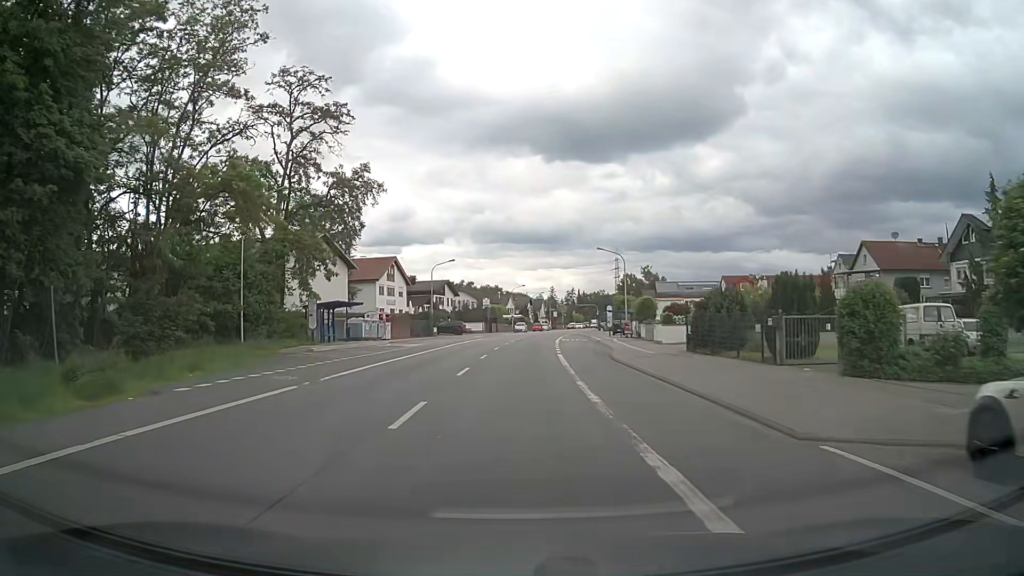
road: primary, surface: asphalt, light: Day
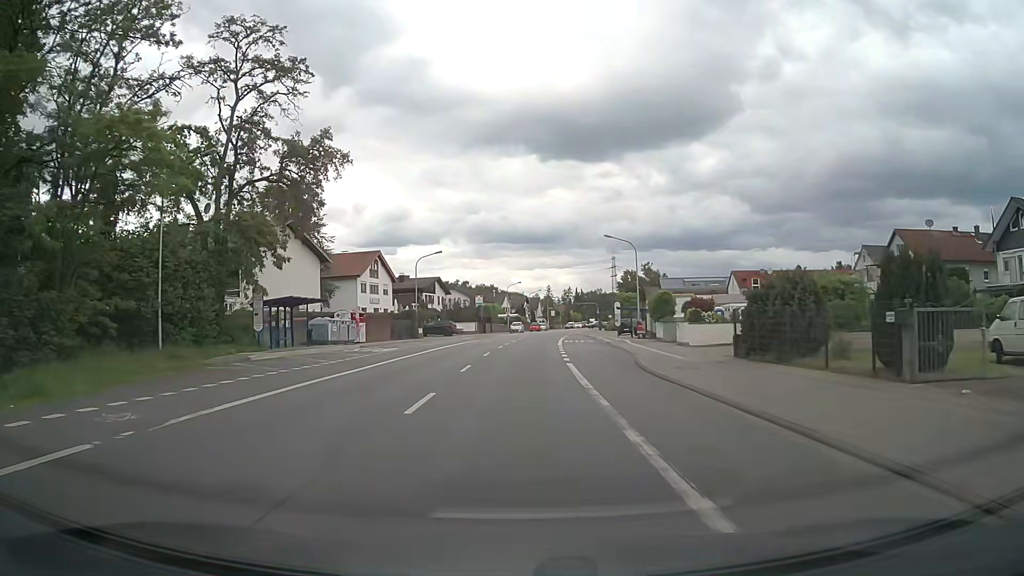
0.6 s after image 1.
(0.0, +7.8) m; 0°
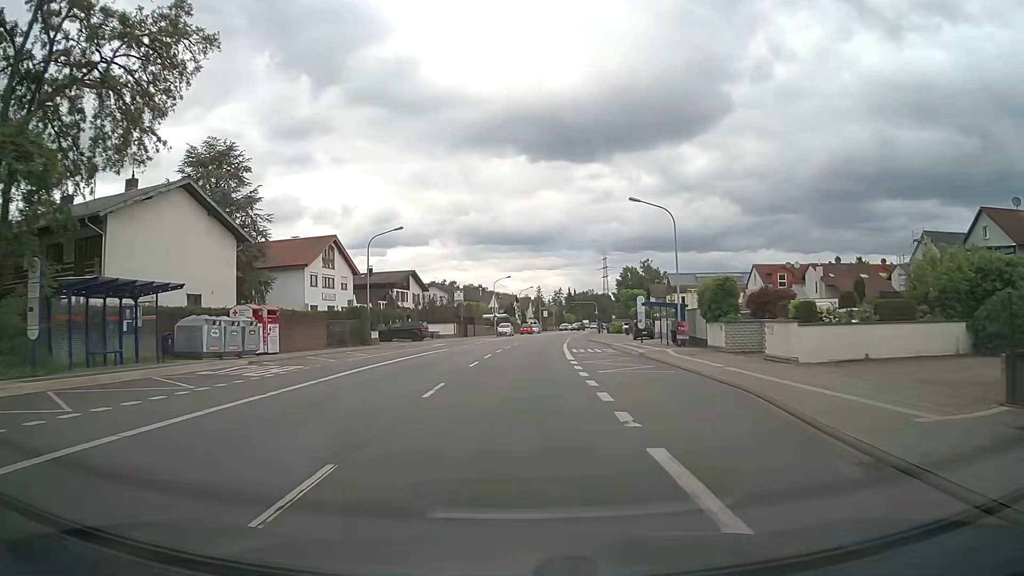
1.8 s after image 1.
(+0.1, +15.6) m; 0°
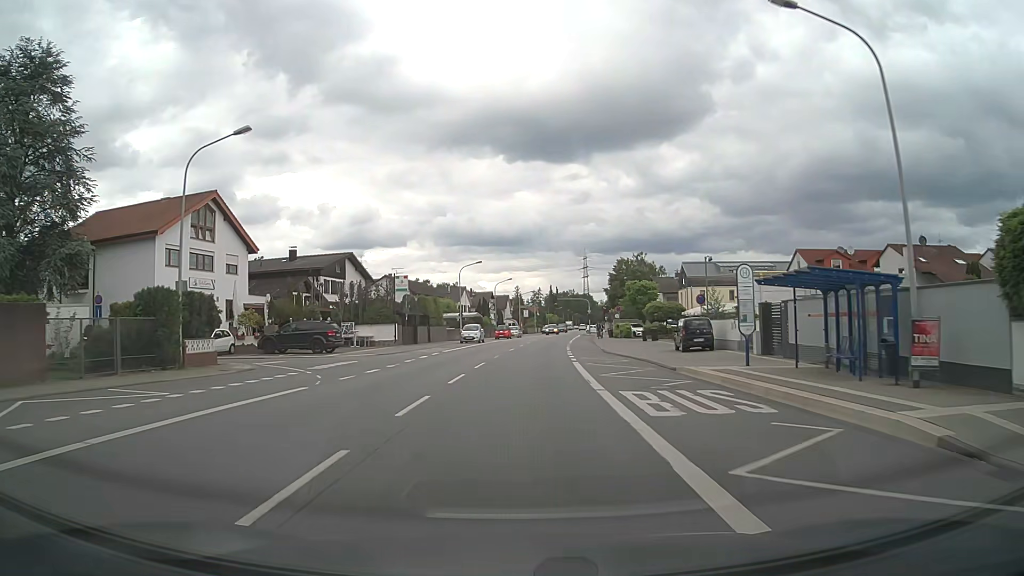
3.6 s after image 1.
(+0.5, +23.3) m; +2°
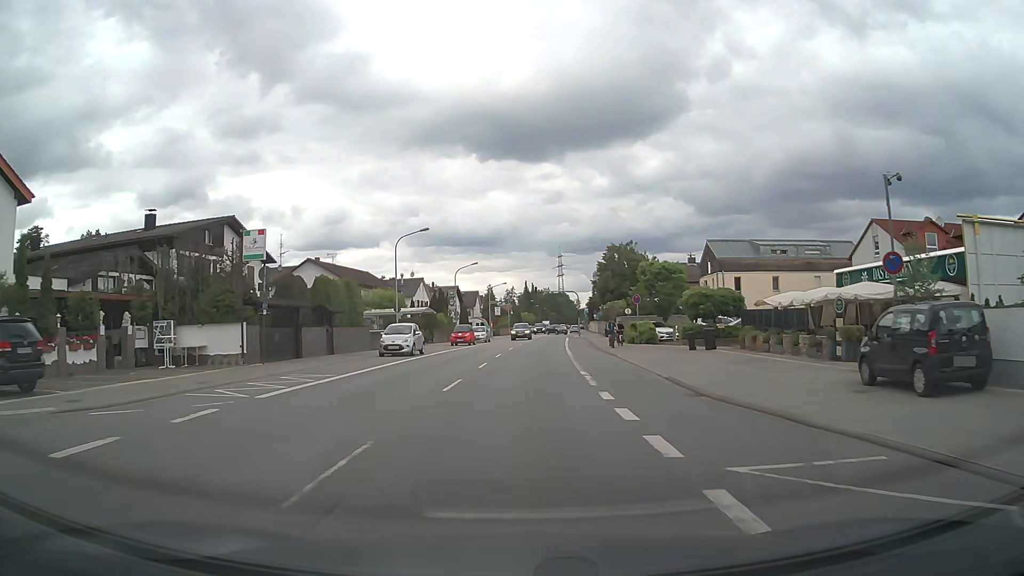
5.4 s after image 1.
(+0.5, +23.3) m; +2°
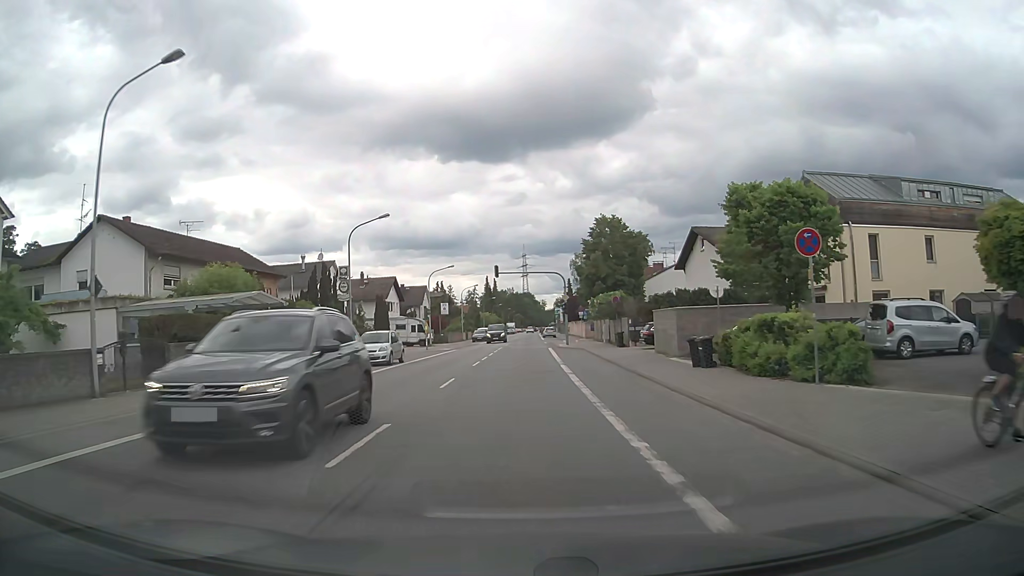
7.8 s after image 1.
(+0.9, +31.0) m; +3°
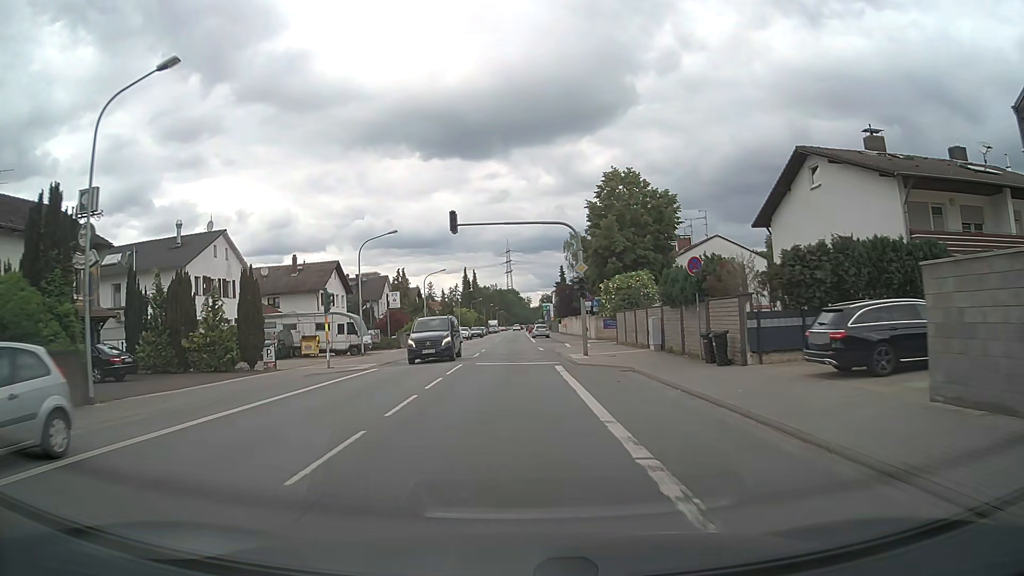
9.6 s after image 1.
(+0.3, +23.3) m; +1°
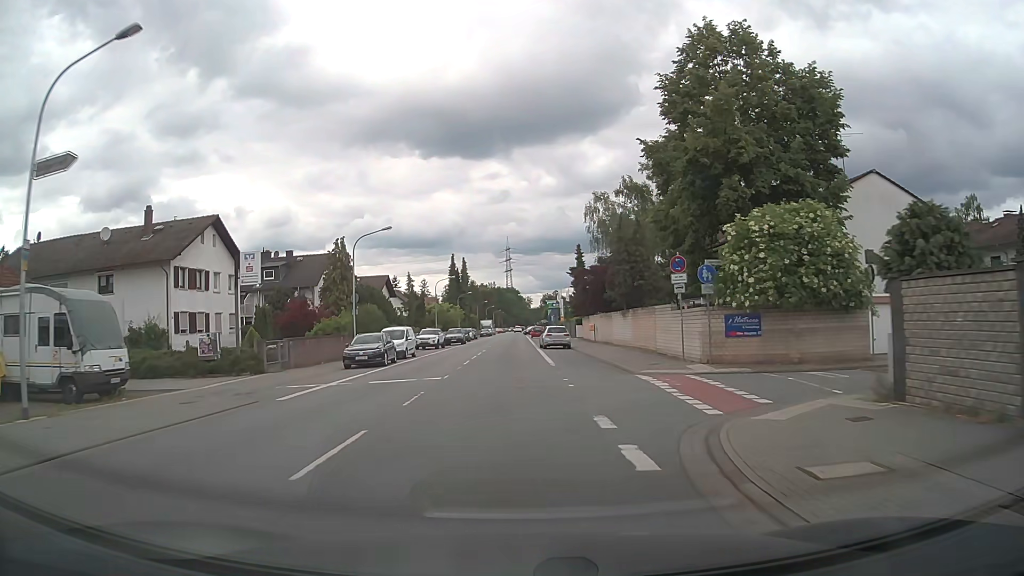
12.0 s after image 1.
(0.0, +31.1) m; 0°
(0, +10) (0, +20) (0, +30) (0, +40) (-1, +50) (-1, +60) (-1, +70) (-1, +80) (-1, +90) (-1, +100) m
